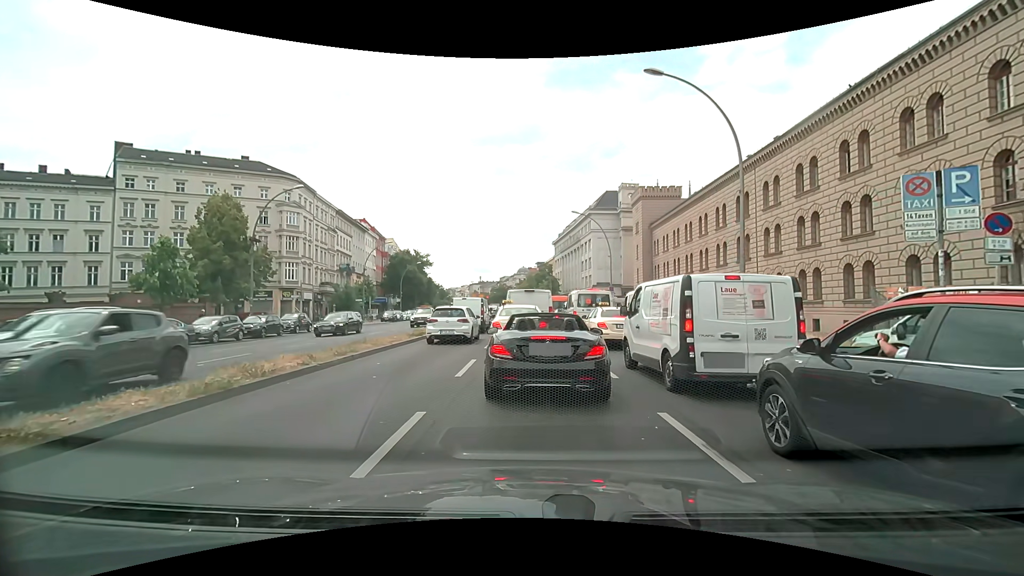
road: primary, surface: asphalt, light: Day
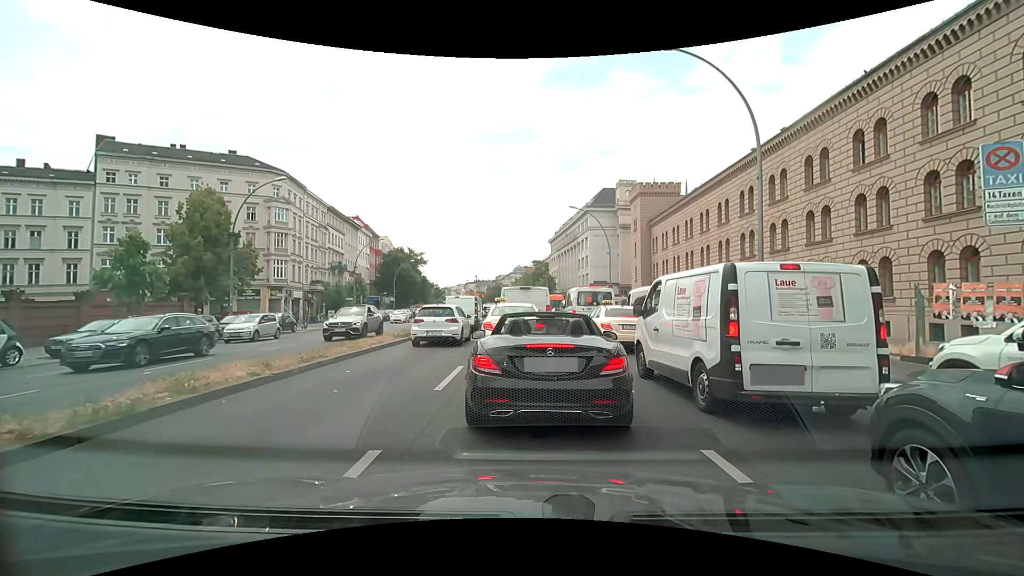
(0.0, +1.6) m; -1°
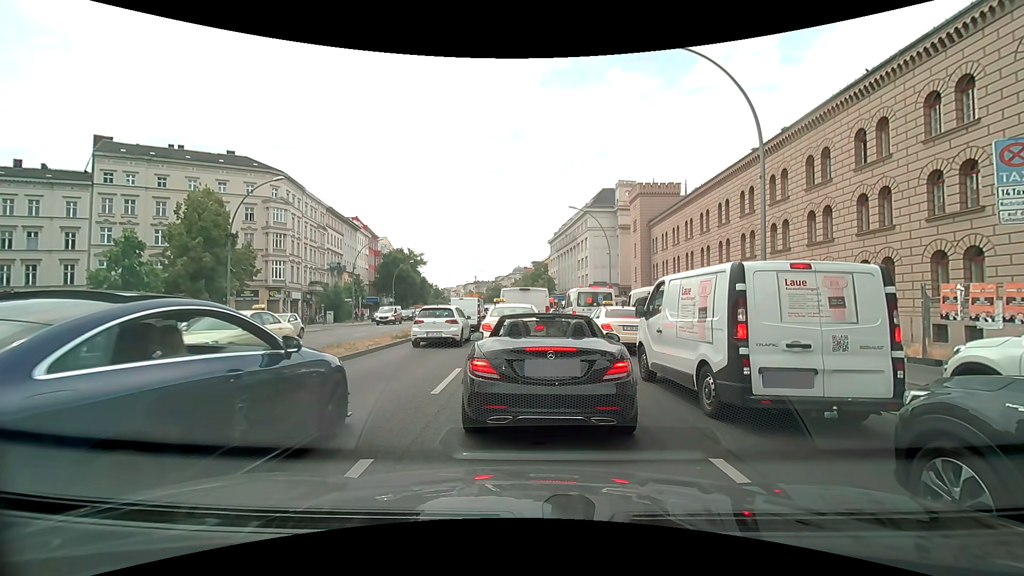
(0.0, +0.3) m; 0°
